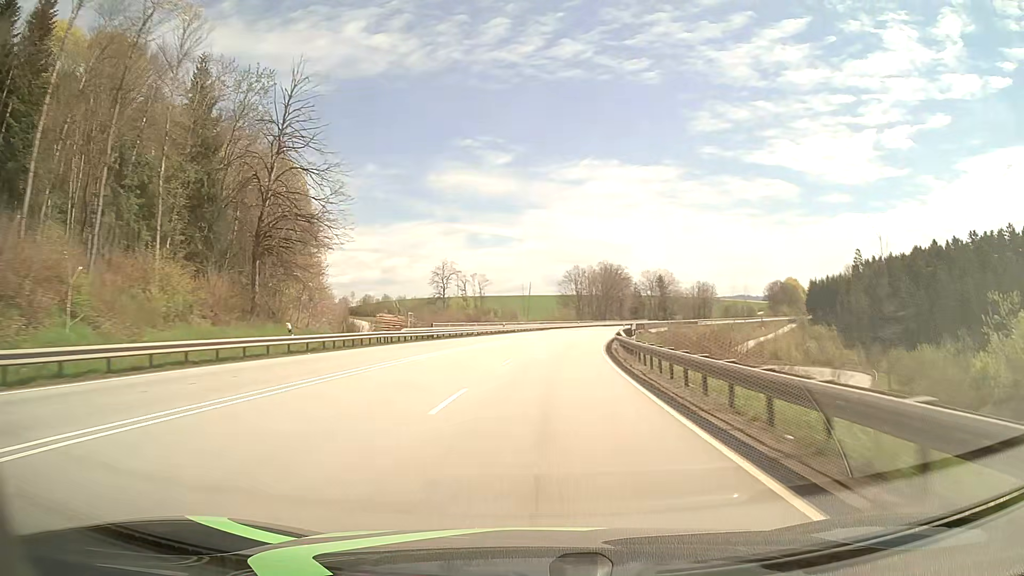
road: primary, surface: asphalt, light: Day
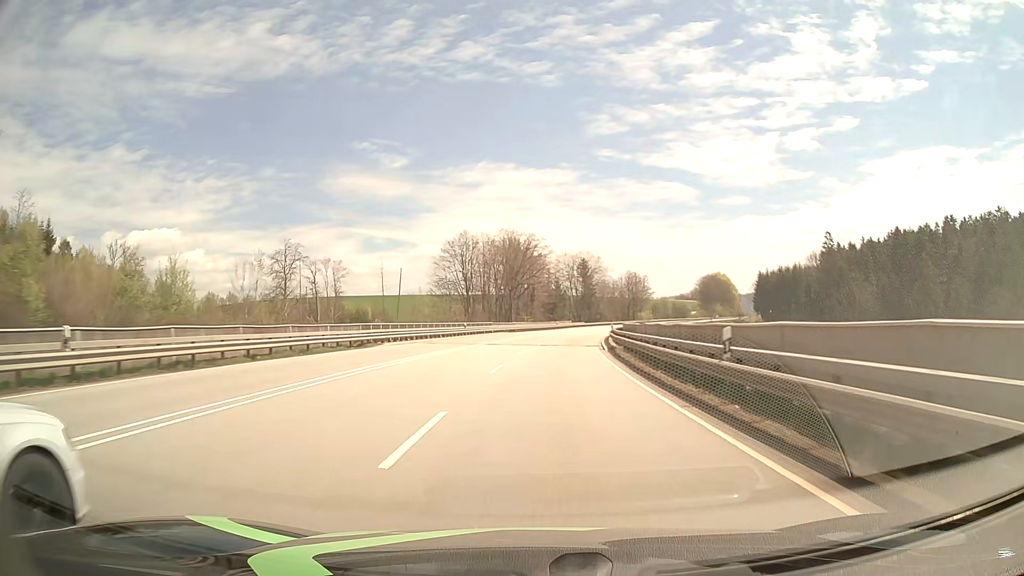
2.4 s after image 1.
(+4.8, +63.1) m; +9°
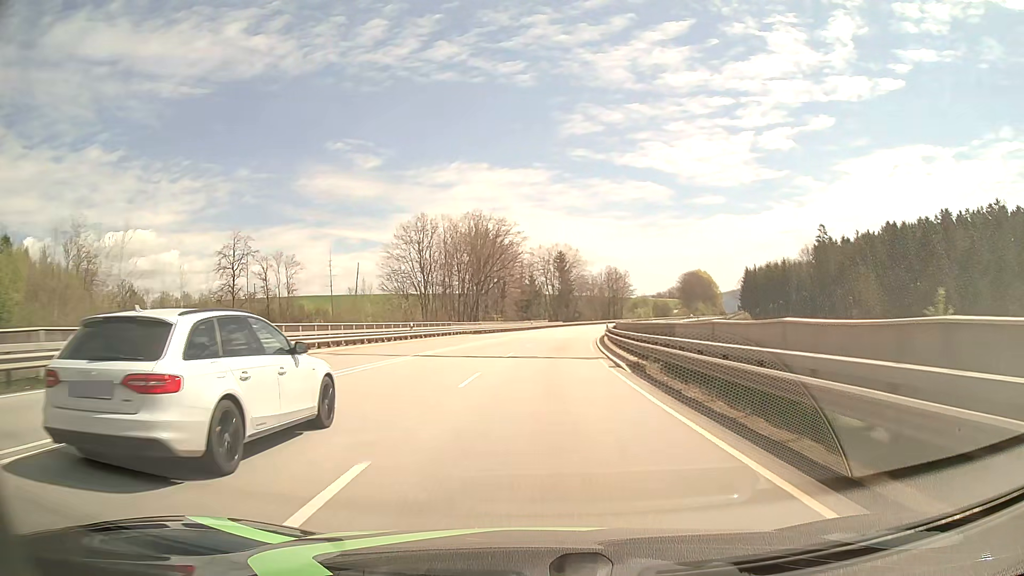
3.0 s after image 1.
(+0.3, +15.8) m; +2°
